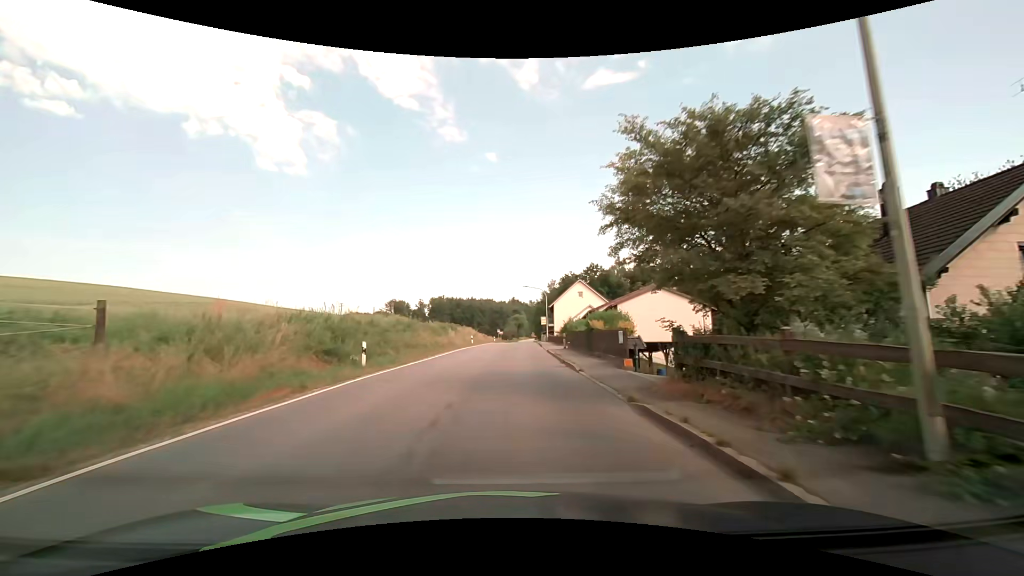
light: Day
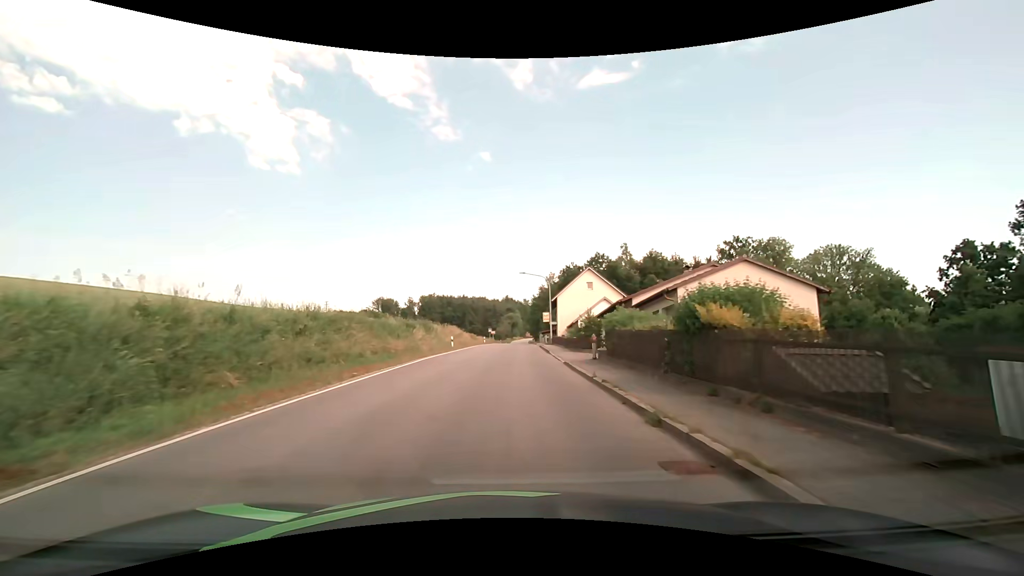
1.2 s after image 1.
(0.0, +14.3) m; +1°
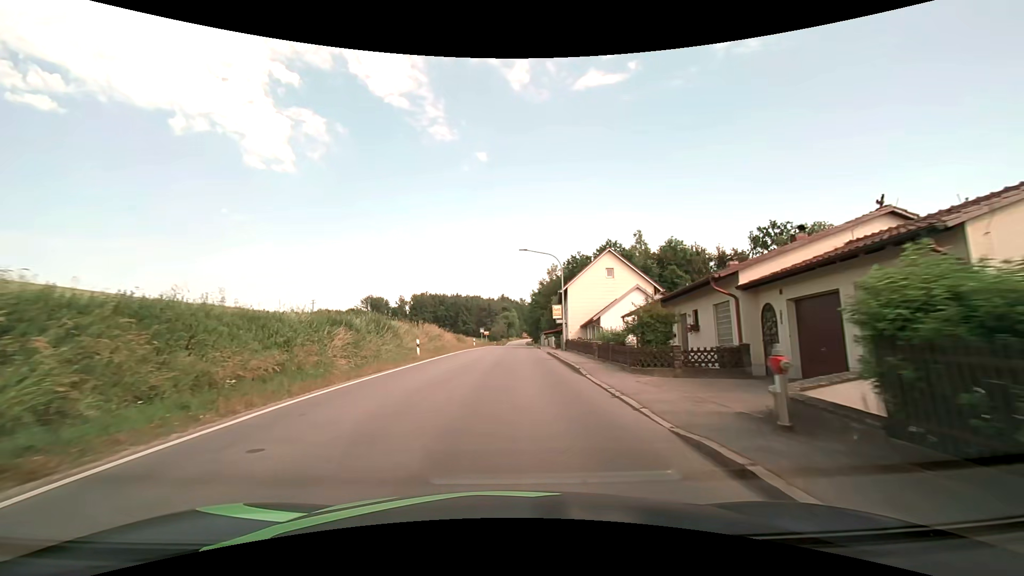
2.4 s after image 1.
(0.0, +14.5) m; 0°
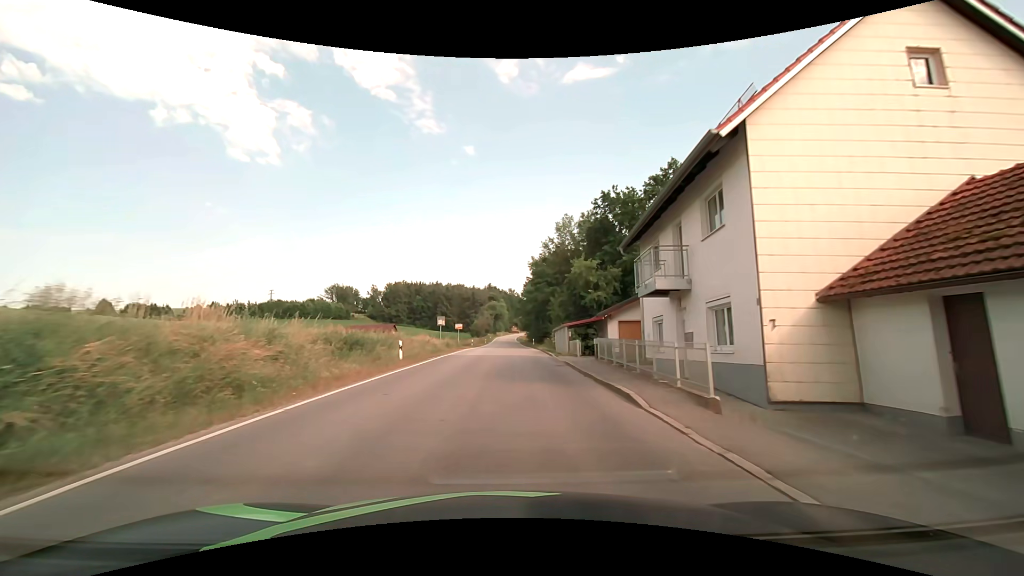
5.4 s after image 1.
(+0.5, +37.2) m; +1°
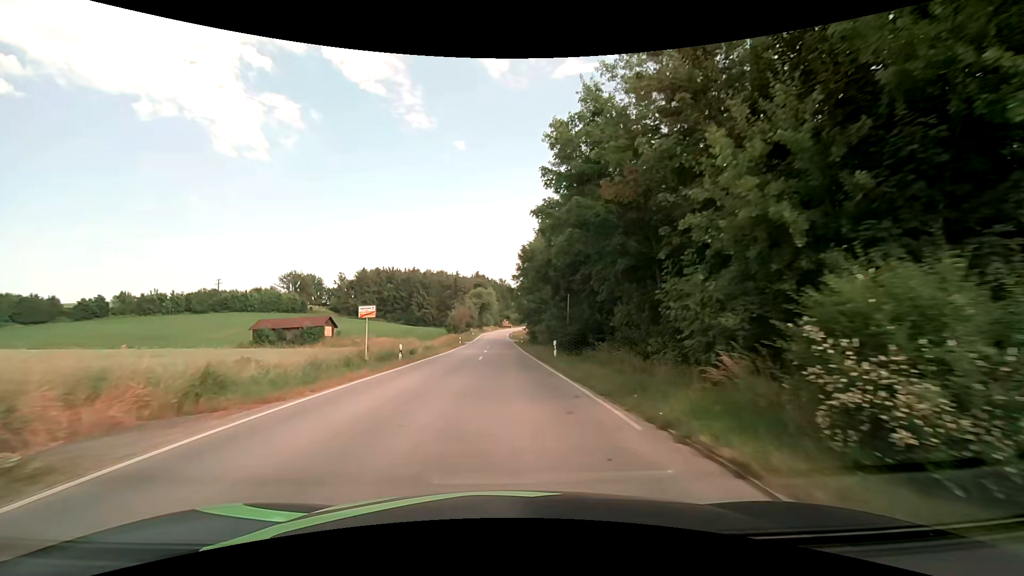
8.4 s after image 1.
(+0.4, +38.5) m; +1°
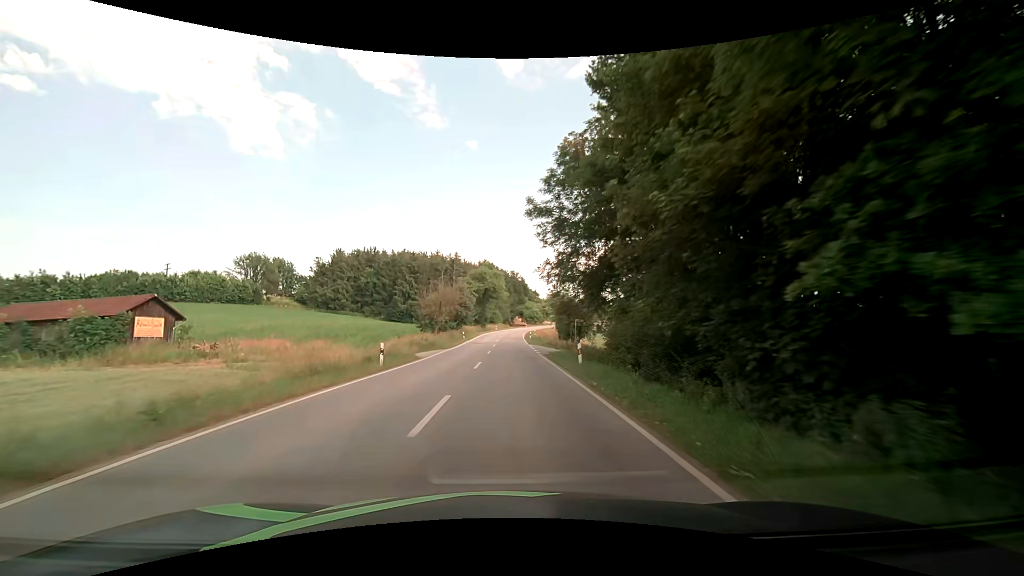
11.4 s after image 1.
(-0.5, +45.1) m; -1°
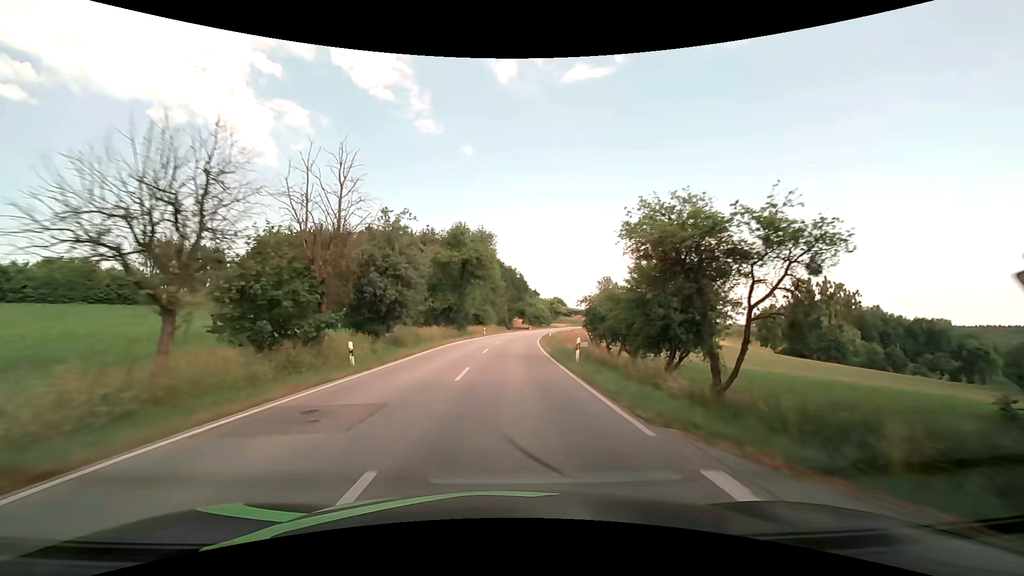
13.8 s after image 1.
(-0.1, +42.2) m; 0°
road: secondary
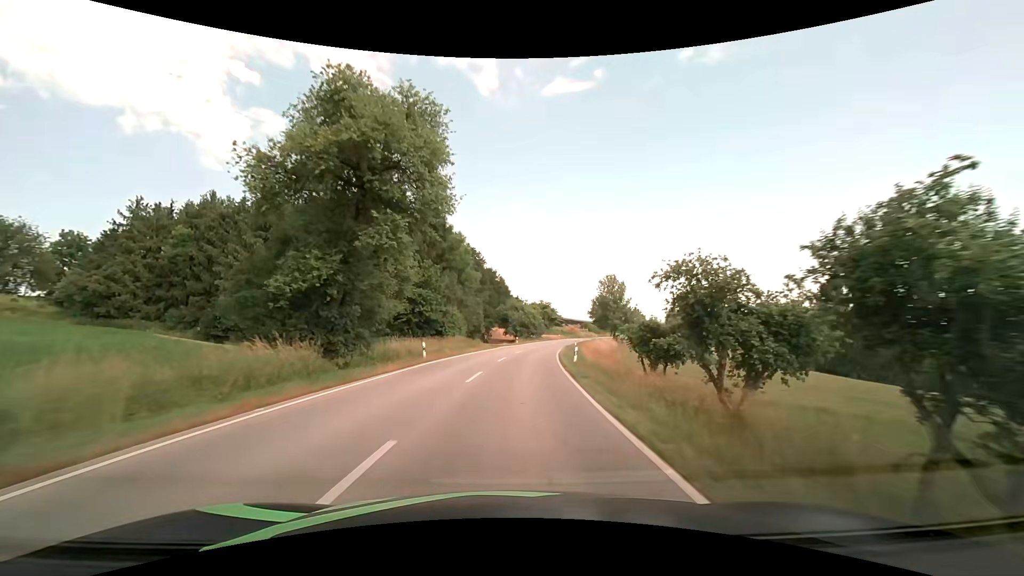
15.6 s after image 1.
(+0.5, +34.6) m; +2°
(0, +10) (+1, +20) (+1, +30) (+2, +40) (+4, +50) (+5, +60) (+7, +70) (+9, +79) (+11, +89) (+14, +99) m
